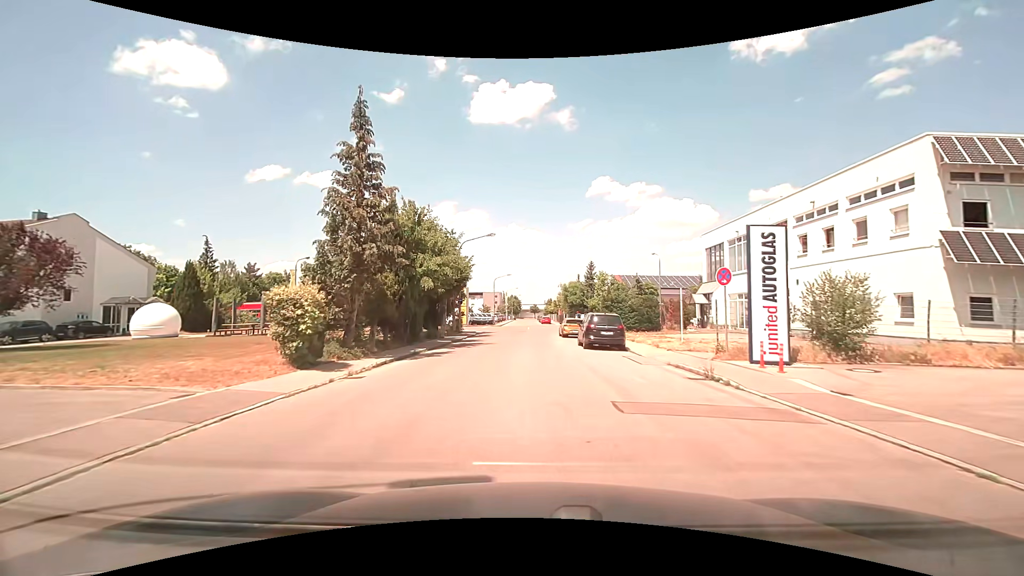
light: Day
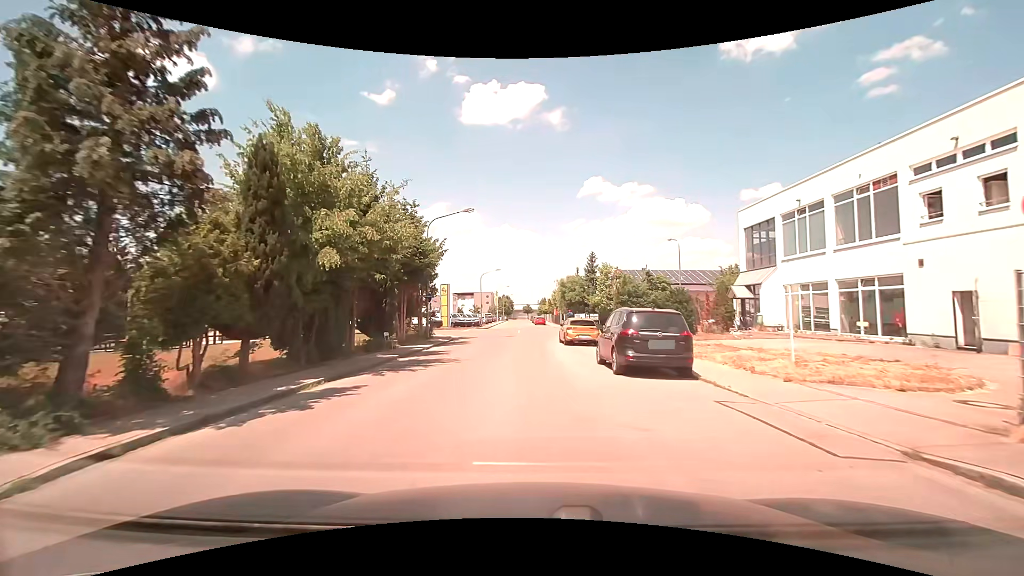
(+0.1, +10.3) m; +1°
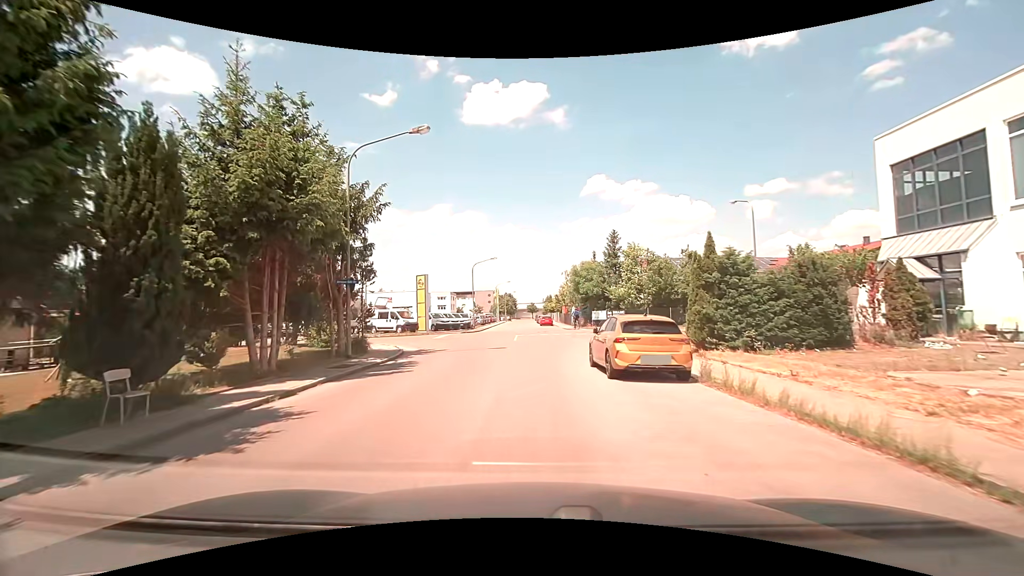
(0.0, +14.5) m; -1°
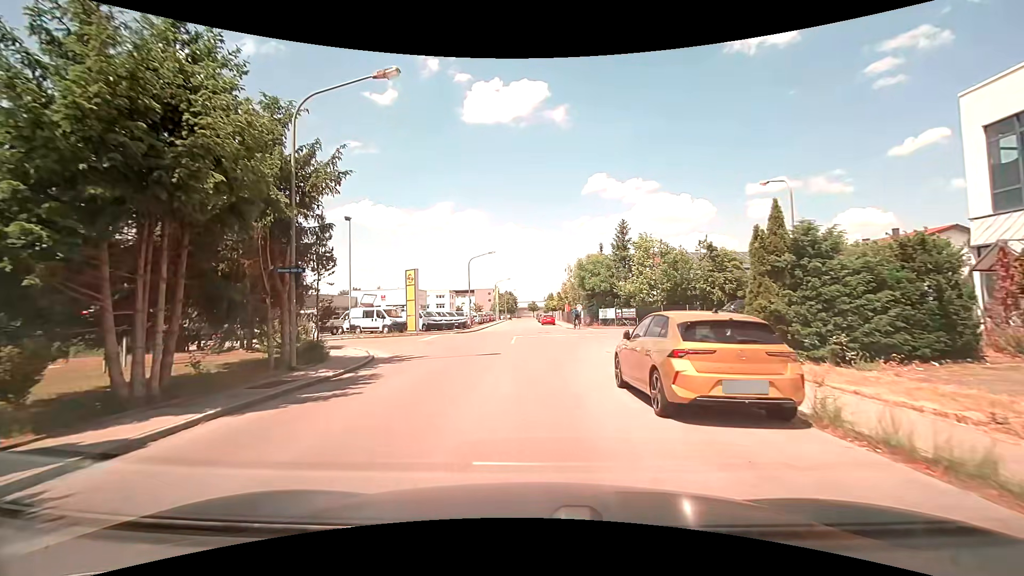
(0.0, +4.3) m; -1°
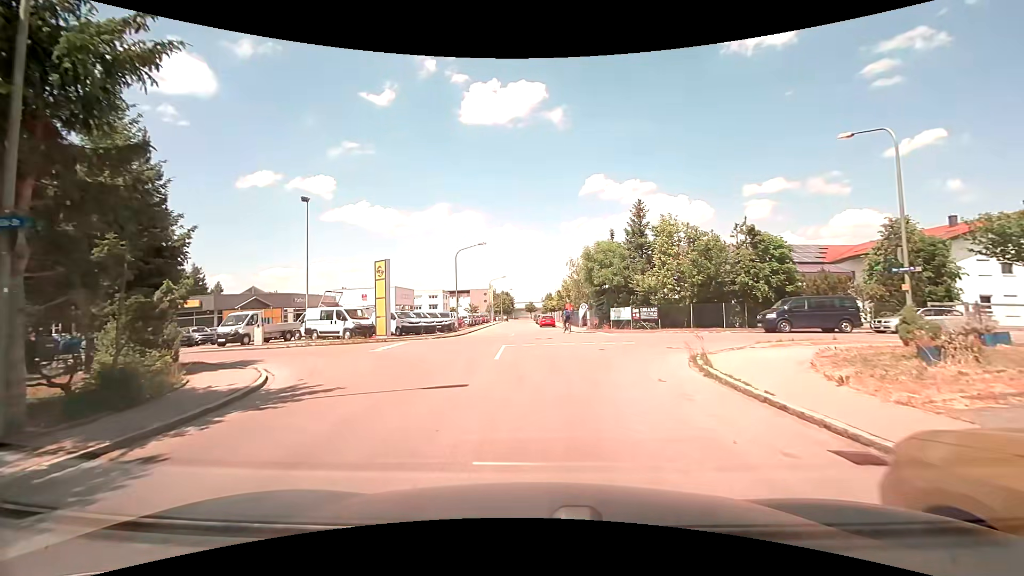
(+0.1, +7.7) m; +1°
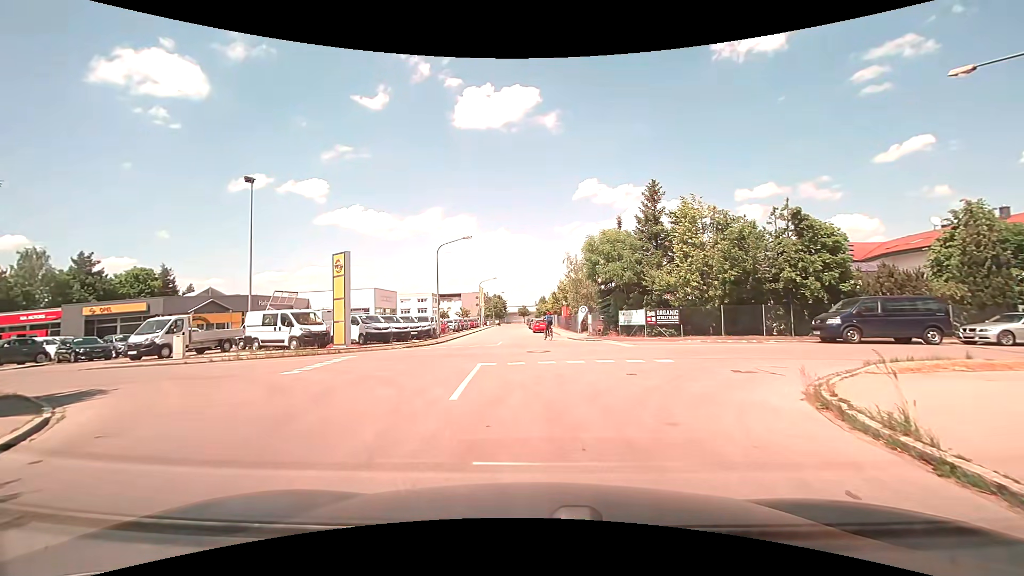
(0.0, +6.1) m; 0°
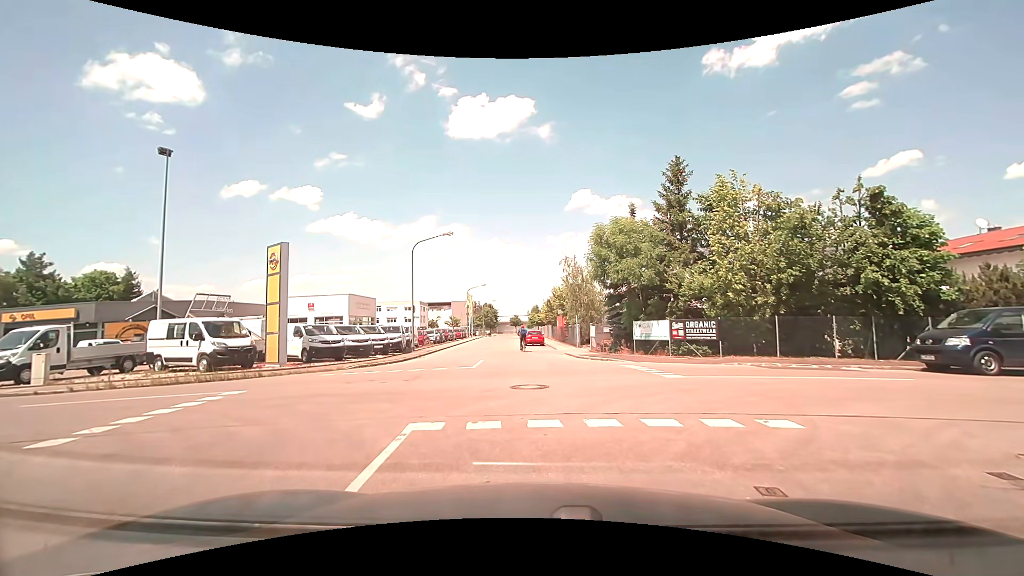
(+0.1, +6.1) m; +1°
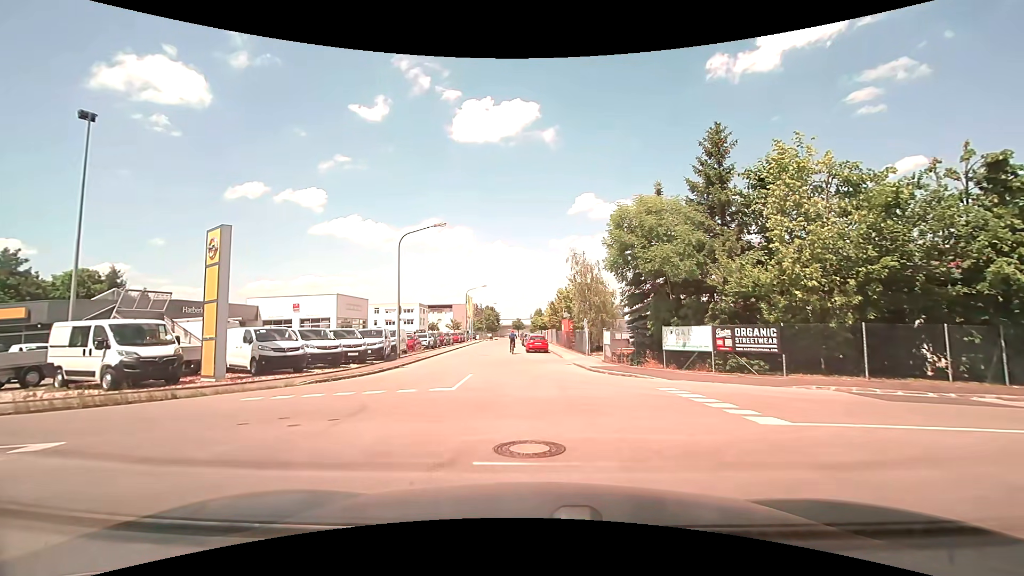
(0.0, +4.8) m; +1°
(0, +10) (-1, +20) (-2, +30) (-3, +40) (-5, +50) (-7, +60) (-8, +69) (-8, +79) (-8, +89) (-8, +99) m
